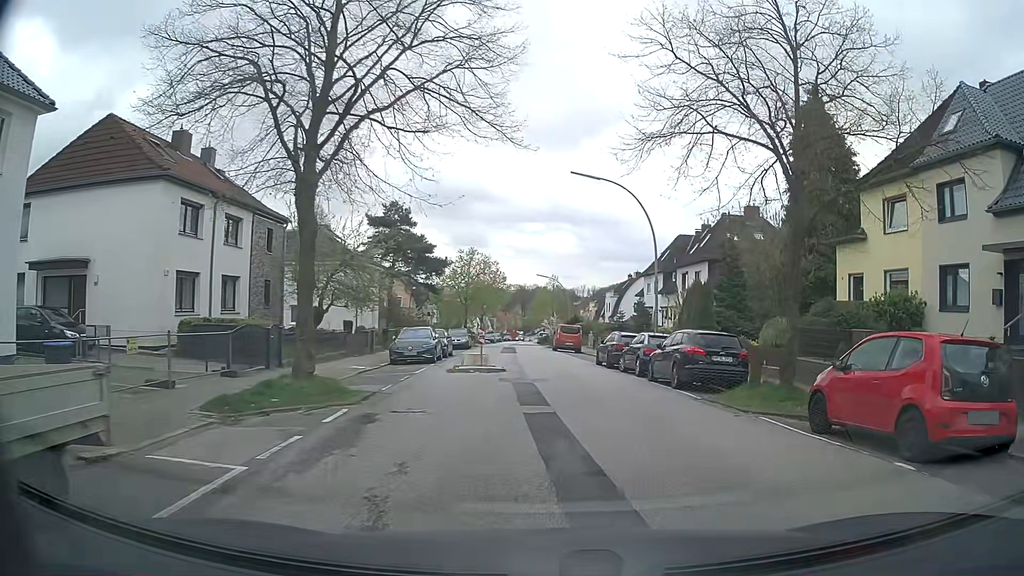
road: tertiary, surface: asphalt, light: Day
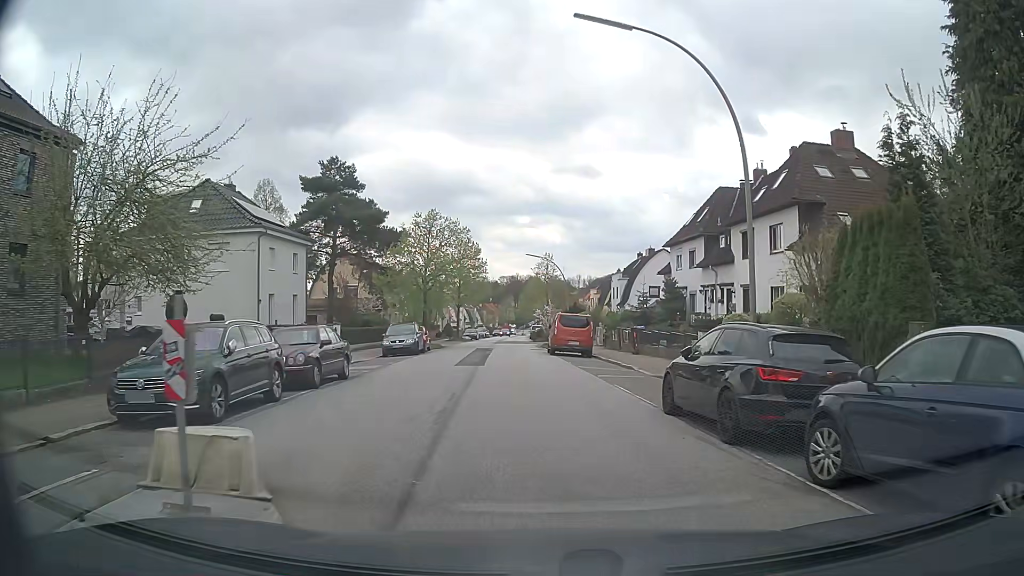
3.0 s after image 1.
(+0.5, +18.3) m; +2°
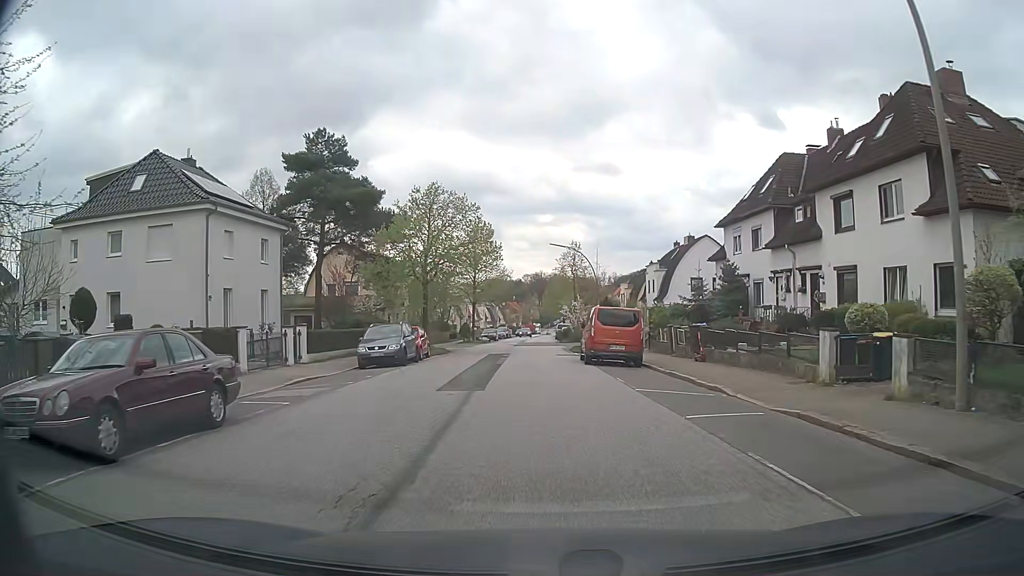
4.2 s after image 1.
(-0.3, +8.8) m; -3°
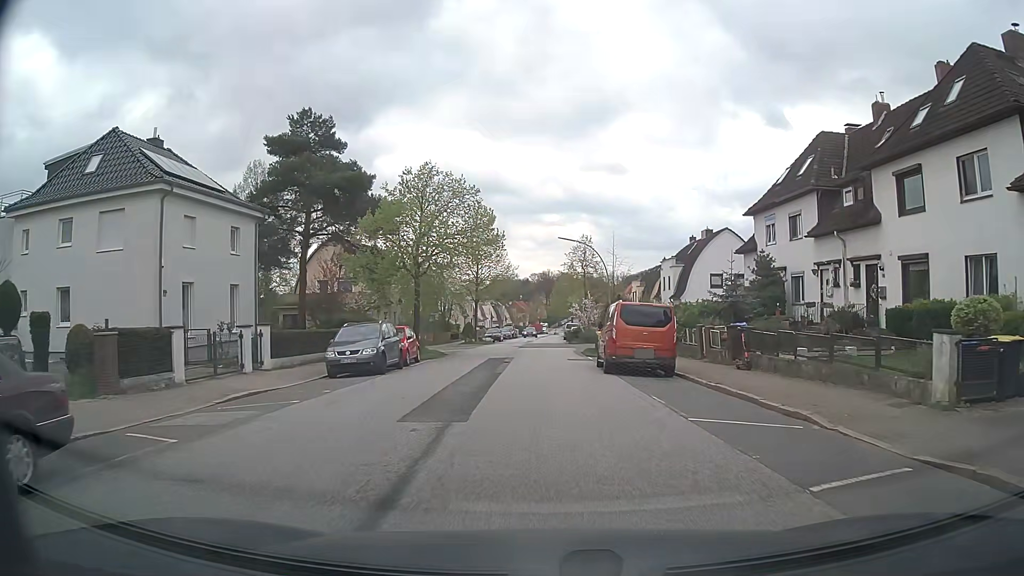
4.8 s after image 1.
(0.0, +4.5) m; -1°
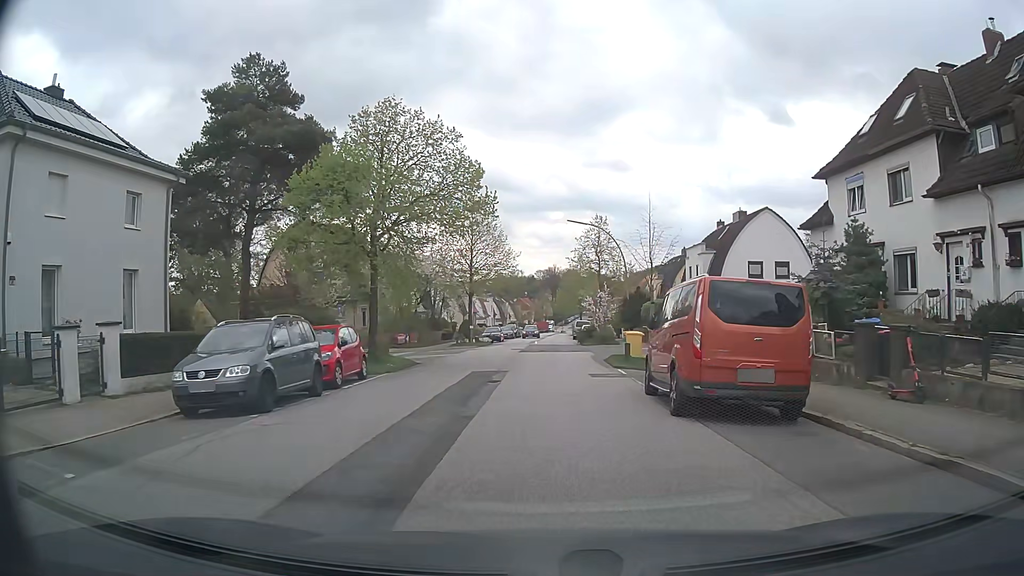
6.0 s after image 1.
(0.0, +9.2) m; +1°
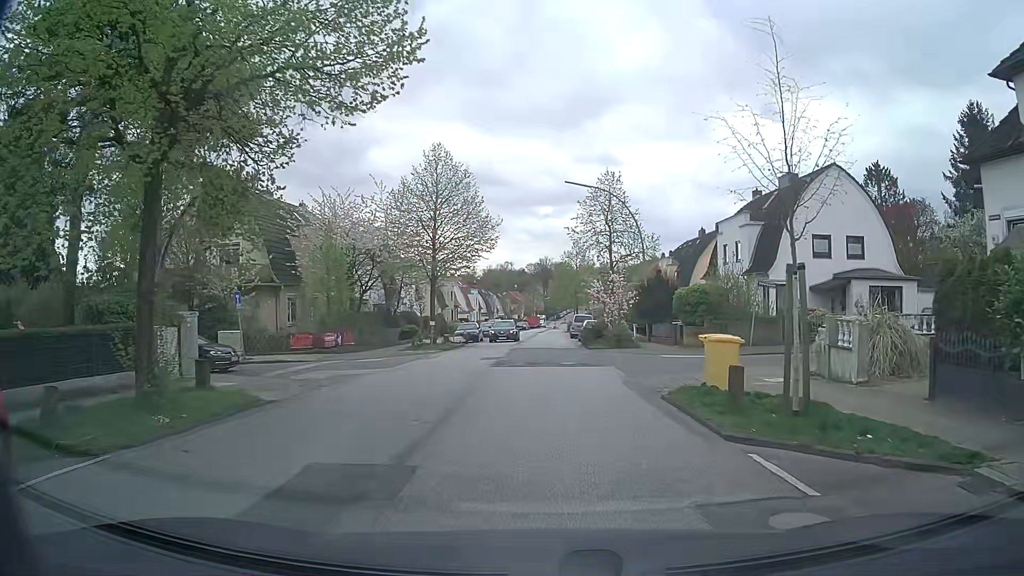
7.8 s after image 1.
(0.0, +13.1) m; 0°
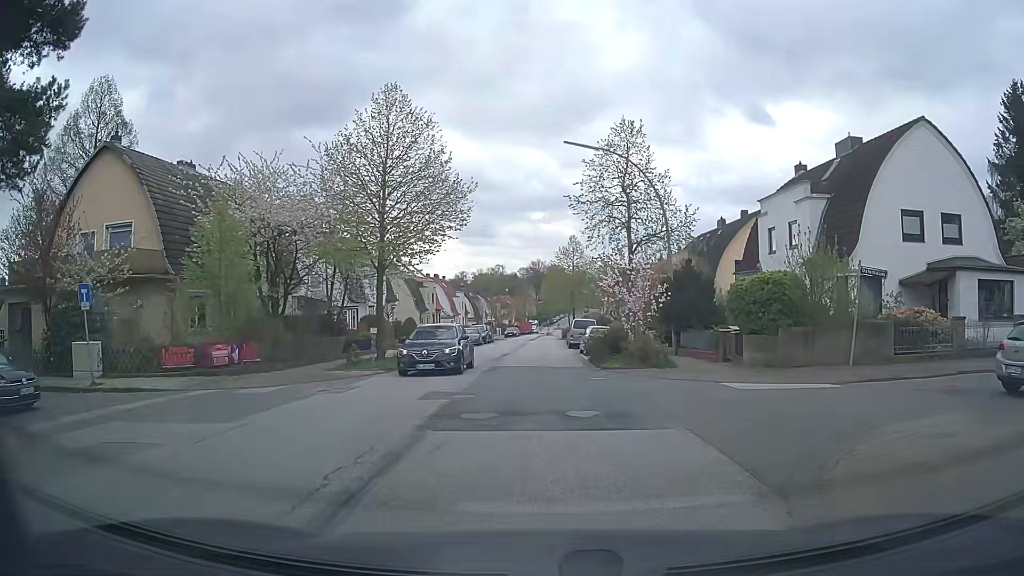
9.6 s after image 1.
(+0.1, +10.1) m; +1°
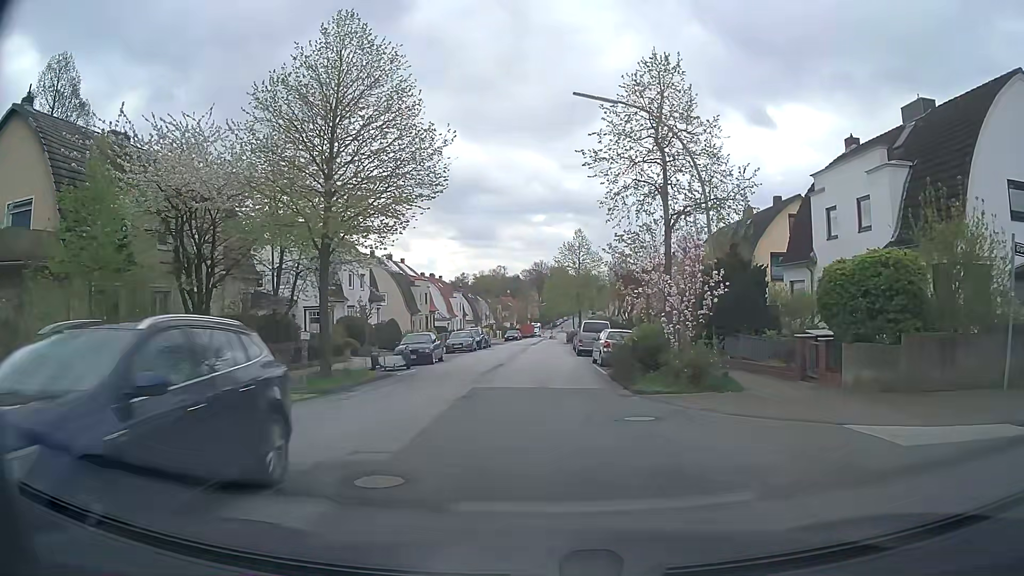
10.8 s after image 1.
(-0.1, +7.2) m; -1°
(0, +10) (0, +20) (0, +30) (0, +40) (0, +50) (0, +60) (-1, +70) (-2, +80) (-2, +90) (-2, +100) m
